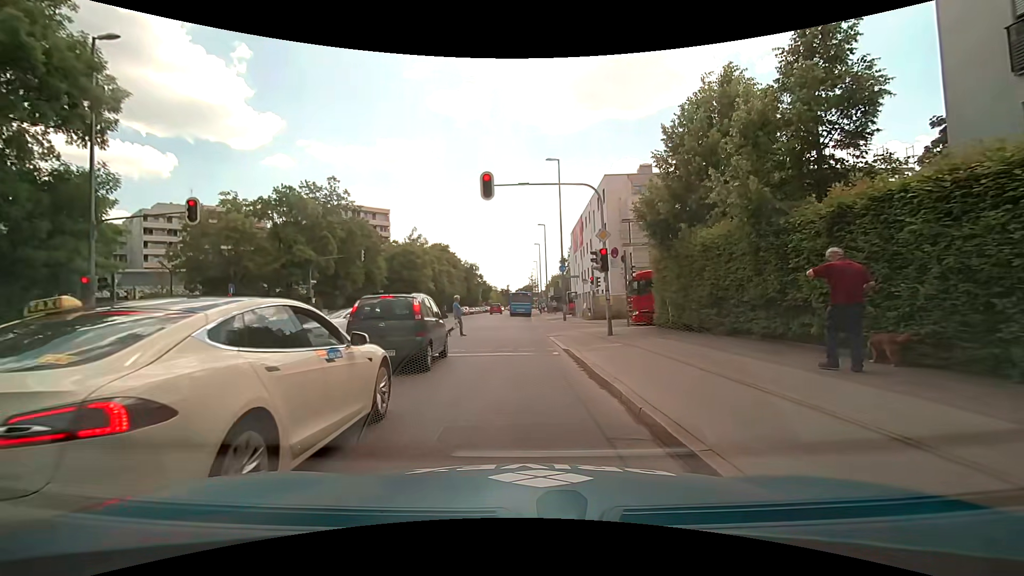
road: secondary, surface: asphalt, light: Day
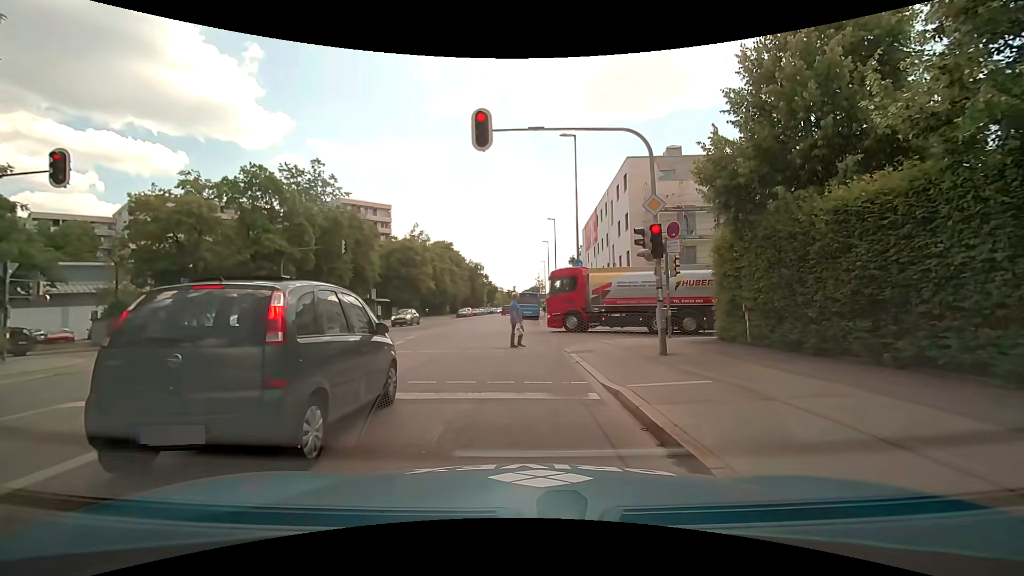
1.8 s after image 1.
(0.0, +5.9) m; -1°
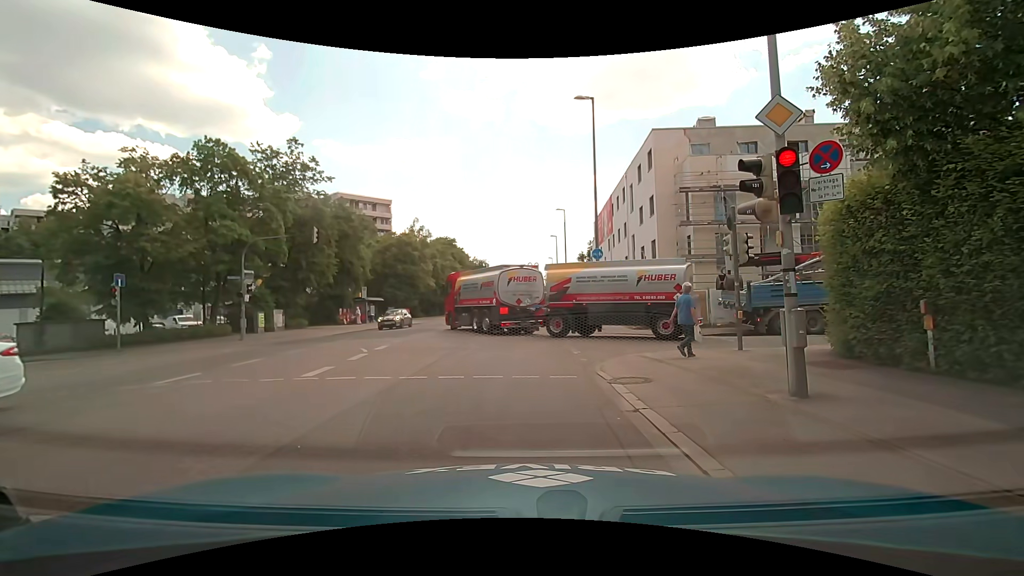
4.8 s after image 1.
(0.0, +5.4) m; -1°
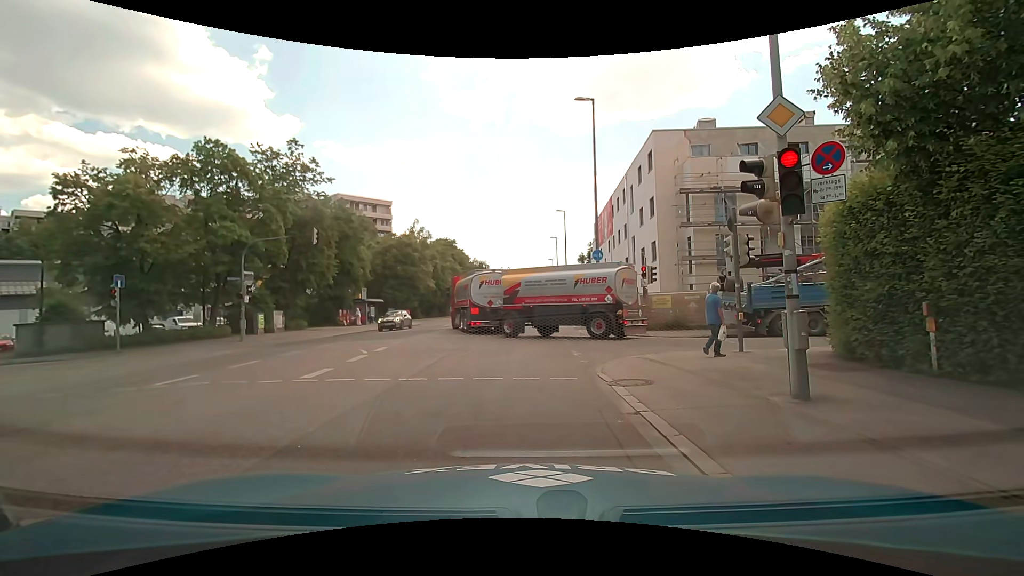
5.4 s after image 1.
(0.0, +0.1) m; 0°
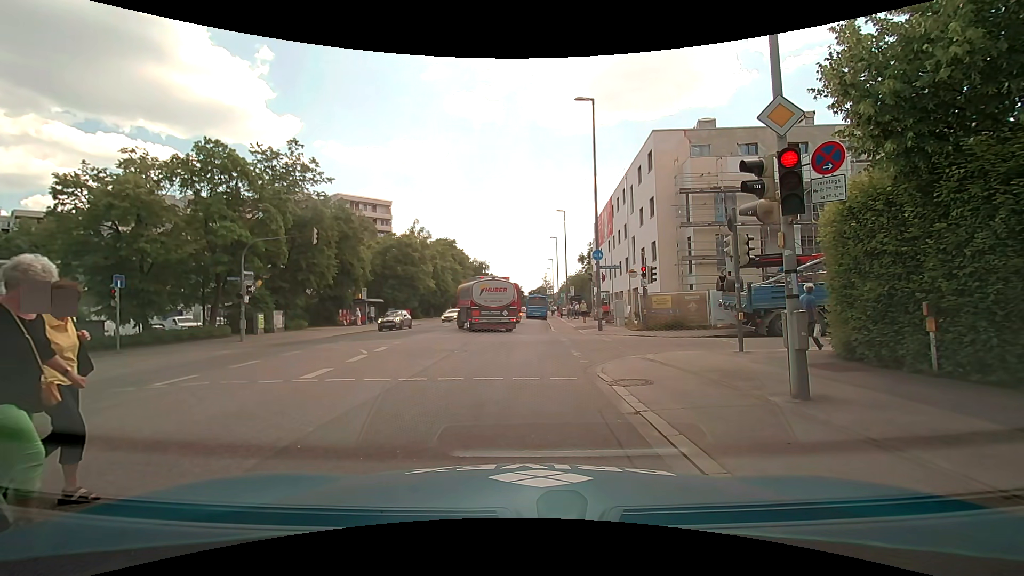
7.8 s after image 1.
(0.0, +0.1) m; 0°
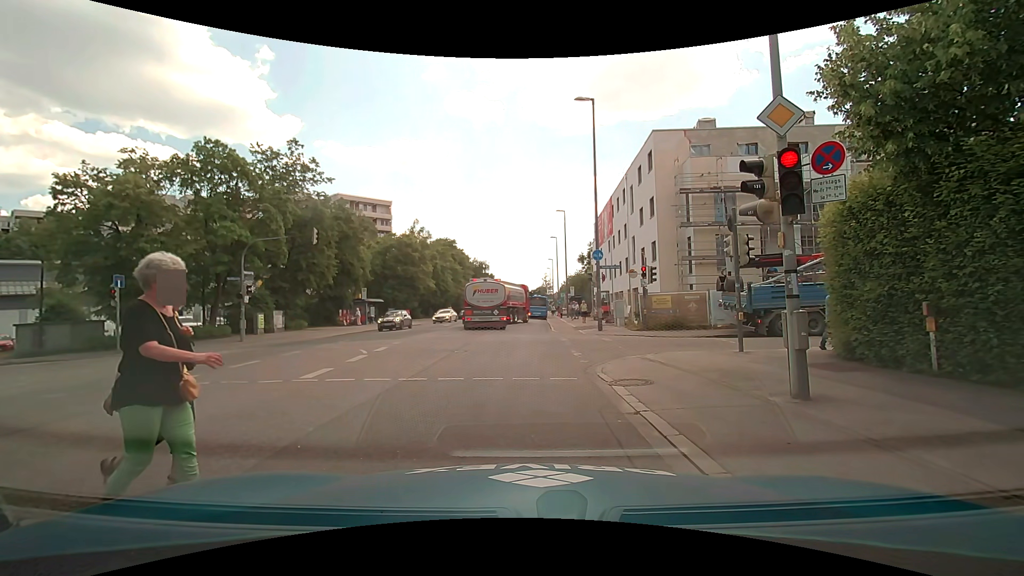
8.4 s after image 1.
(0.0, 0.0) m; 0°
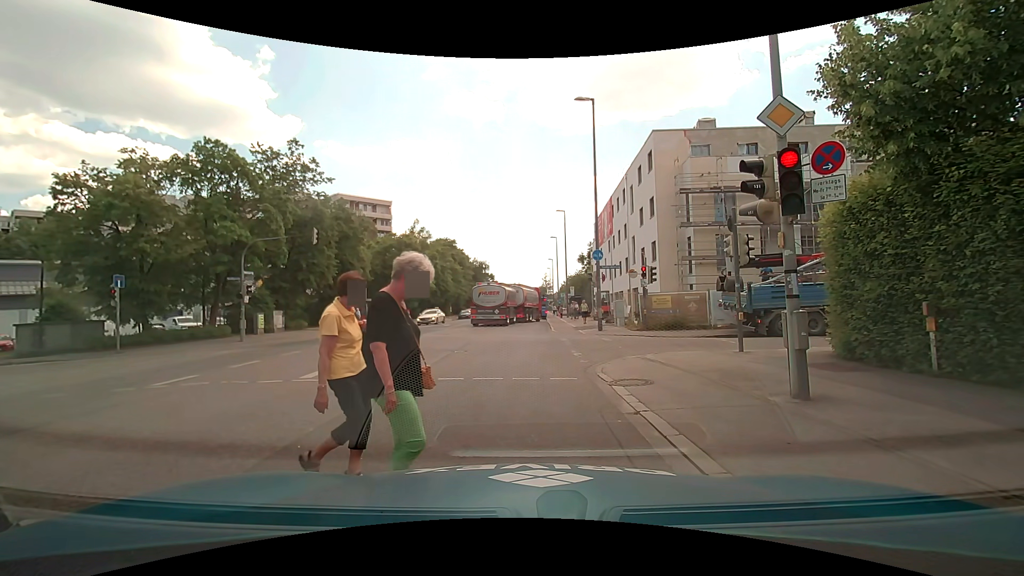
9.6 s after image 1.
(0.0, 0.0) m; 0°
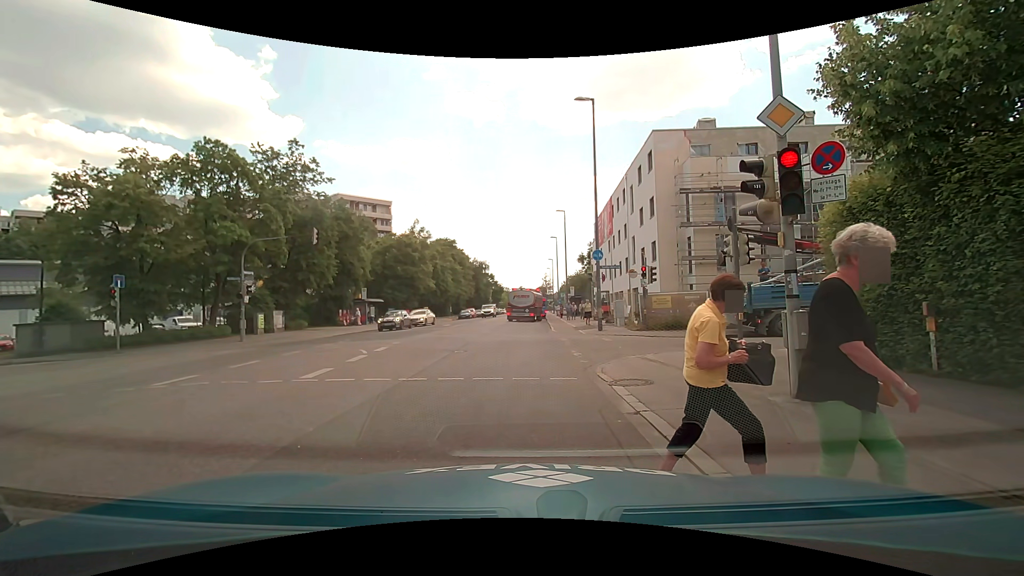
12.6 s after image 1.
(0.0, 0.0) m; 0°
(0, +10) (0, +20) (0, +30) (+1, +40) (+1, +50) (+1, +60) (+2, +70) (+2, +80) (+3, +90) (+3, +100) m
